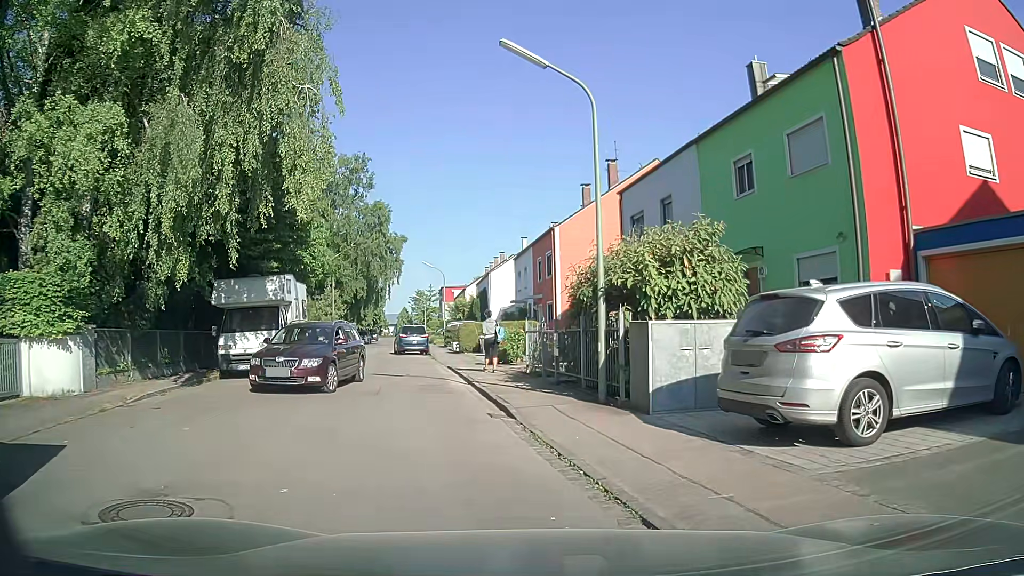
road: residential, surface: asphalt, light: Day
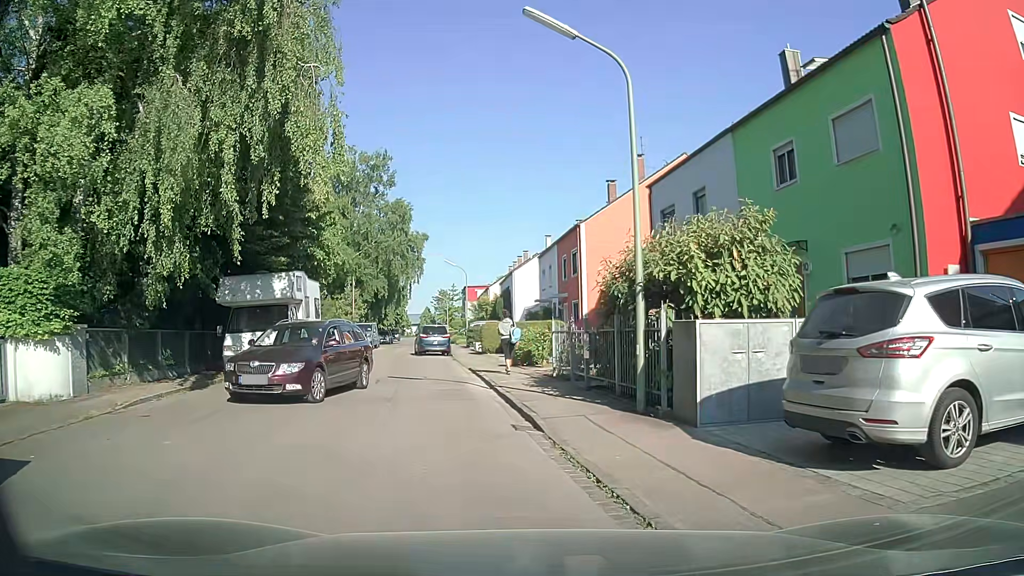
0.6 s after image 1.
(0.0, +1.2) m; -4°
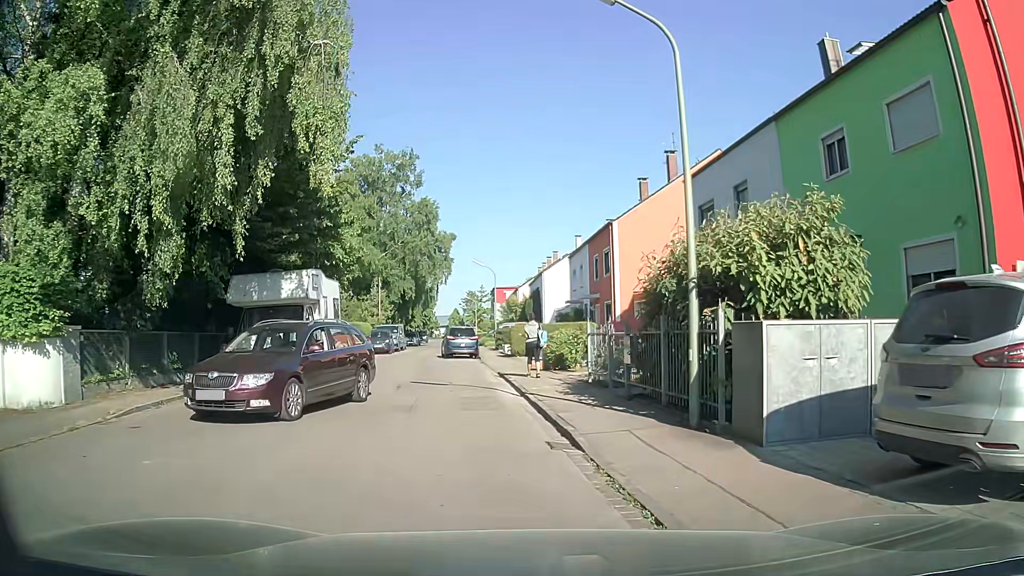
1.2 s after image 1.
(0.0, +1.2) m; -3°
